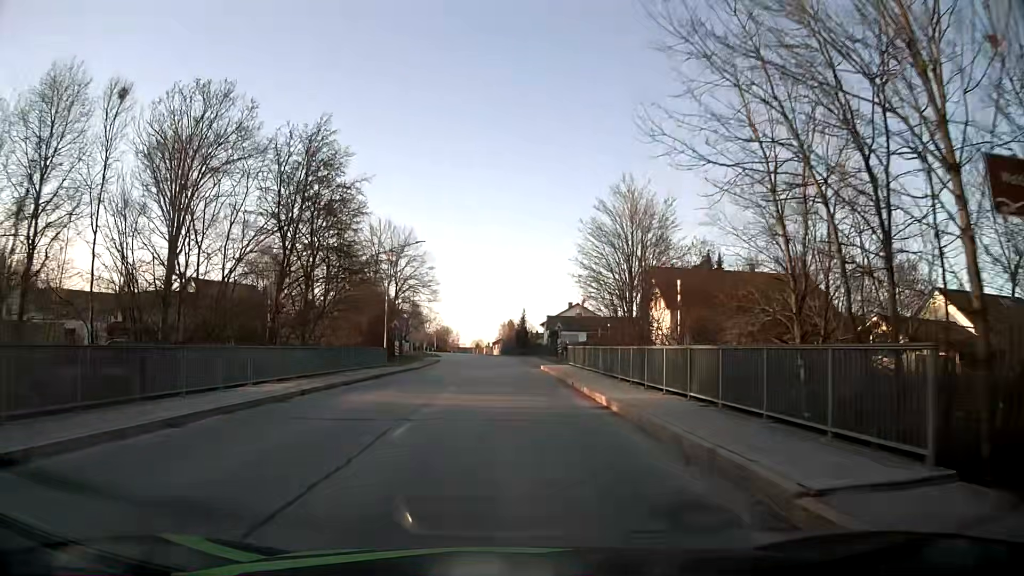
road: secondary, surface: asphalt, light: Day
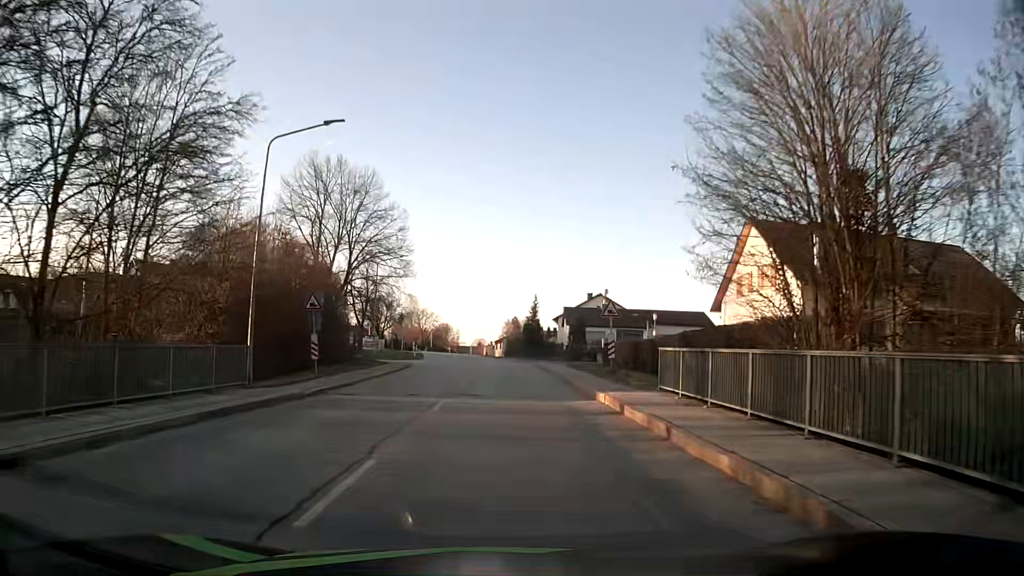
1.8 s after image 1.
(-0.2, +22.8) m; -1°
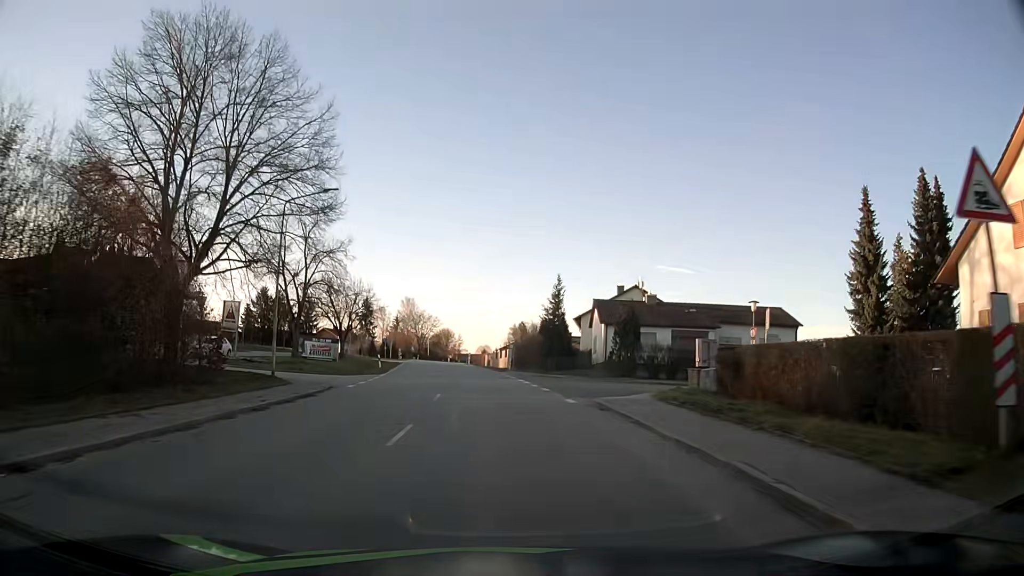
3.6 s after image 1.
(-0.1, +22.6) m; 0°
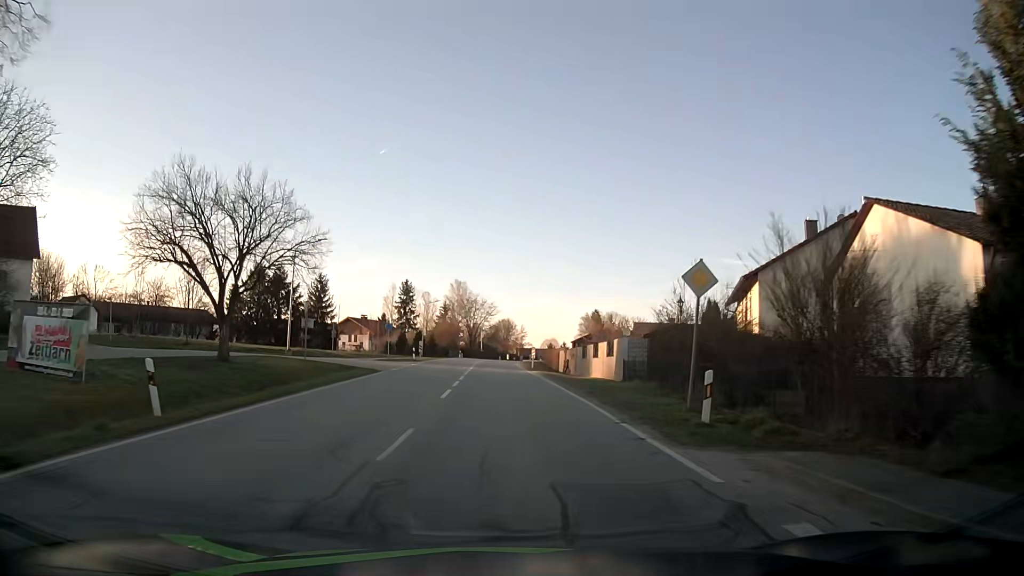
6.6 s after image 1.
(-1.9, +38.2) m; -6°
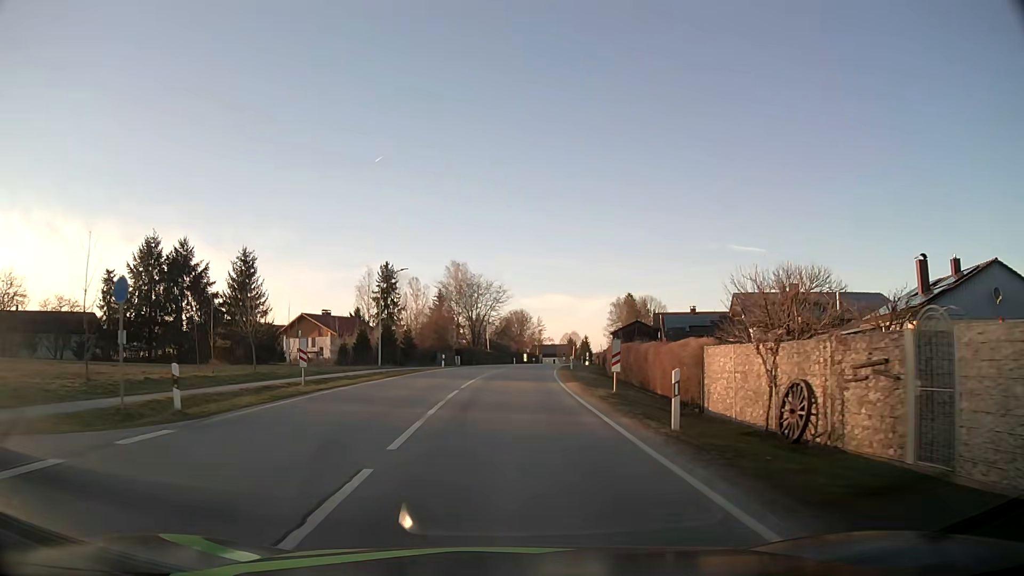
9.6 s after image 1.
(-0.4, +39.8) m; -1°
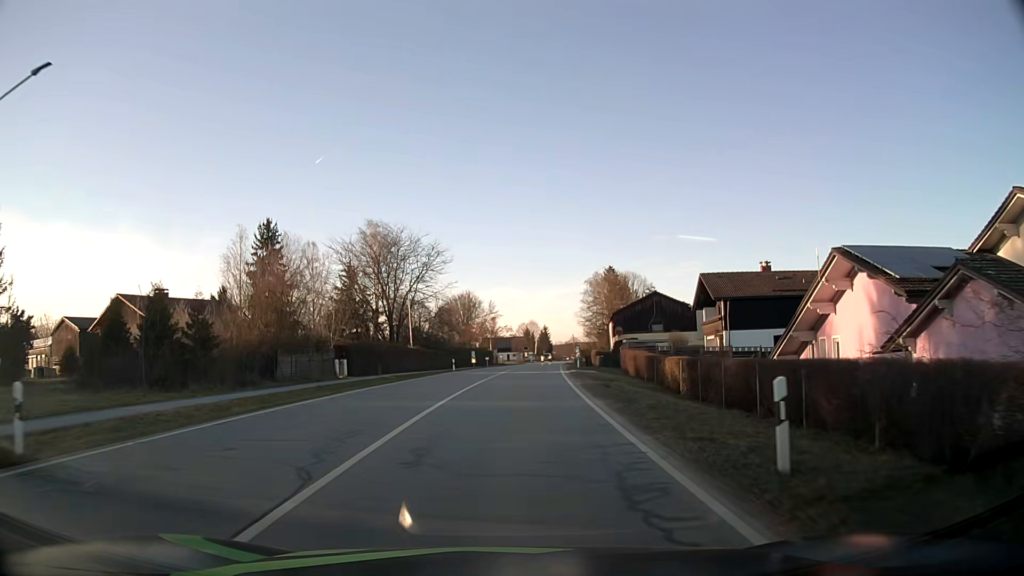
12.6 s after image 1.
(+1.0, +41.3) m; +4°
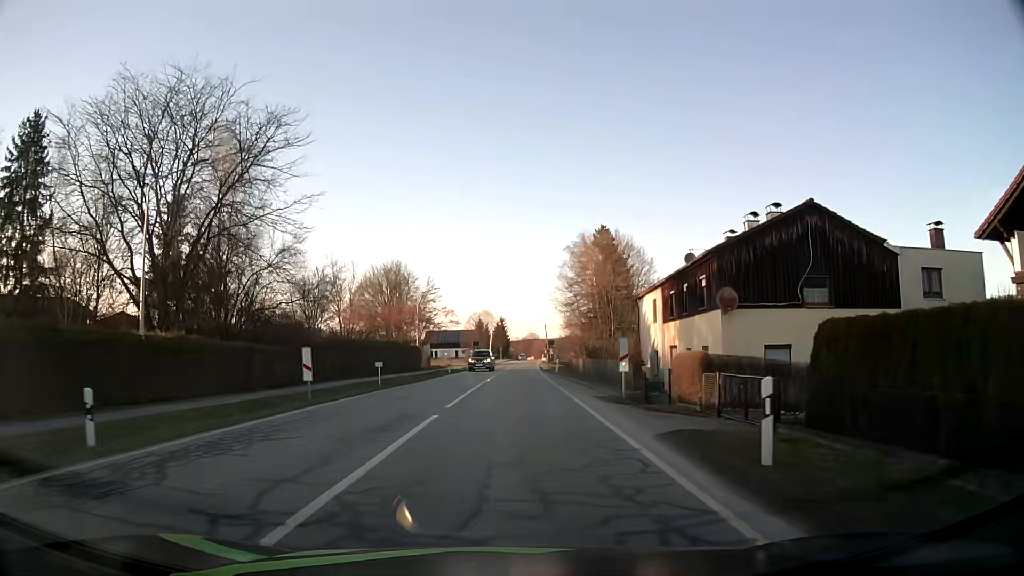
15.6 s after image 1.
(+1.5, +41.3) m; +4°
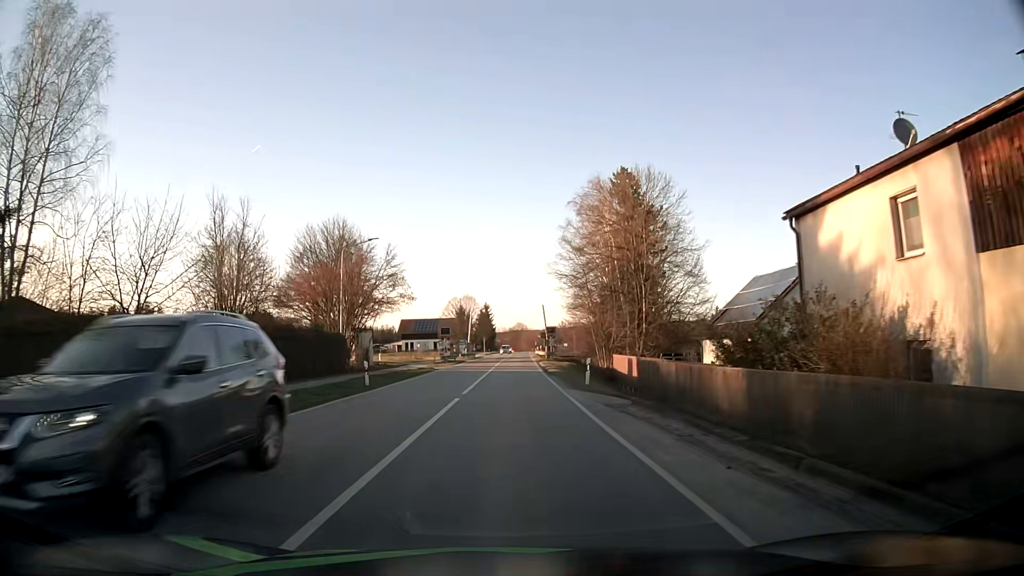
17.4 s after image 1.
(+0.3, +25.1) m; +1°
(0, +10) (0, +20) (0, +30) (0, +40) (0, +50) (+1, +60) (+1, +70) (+1, +80) (+1, +90) (+2, +100) m
